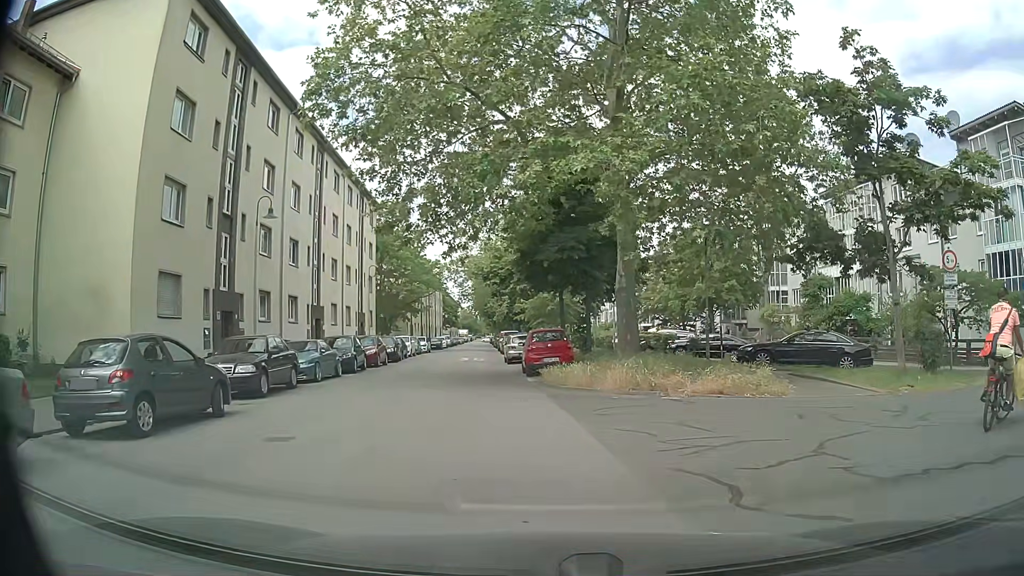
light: Day
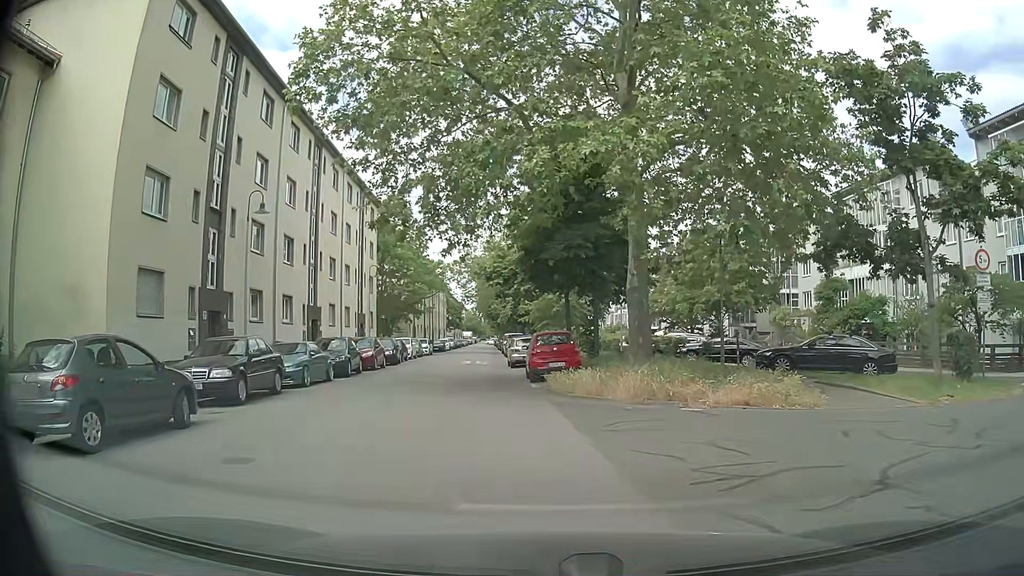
(0.0, +1.5) m; 0°
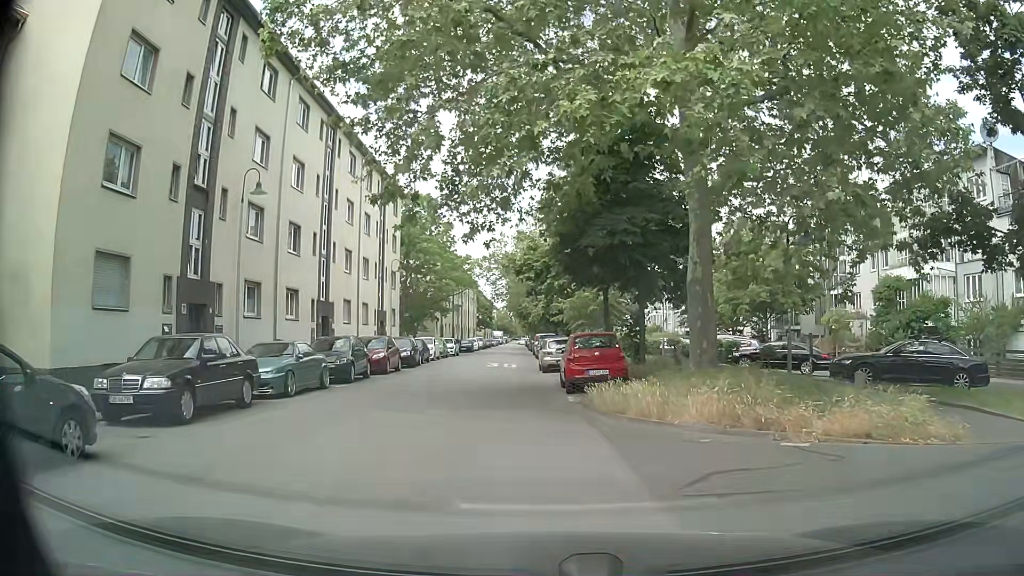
(-0.2, +3.8) m; -4°
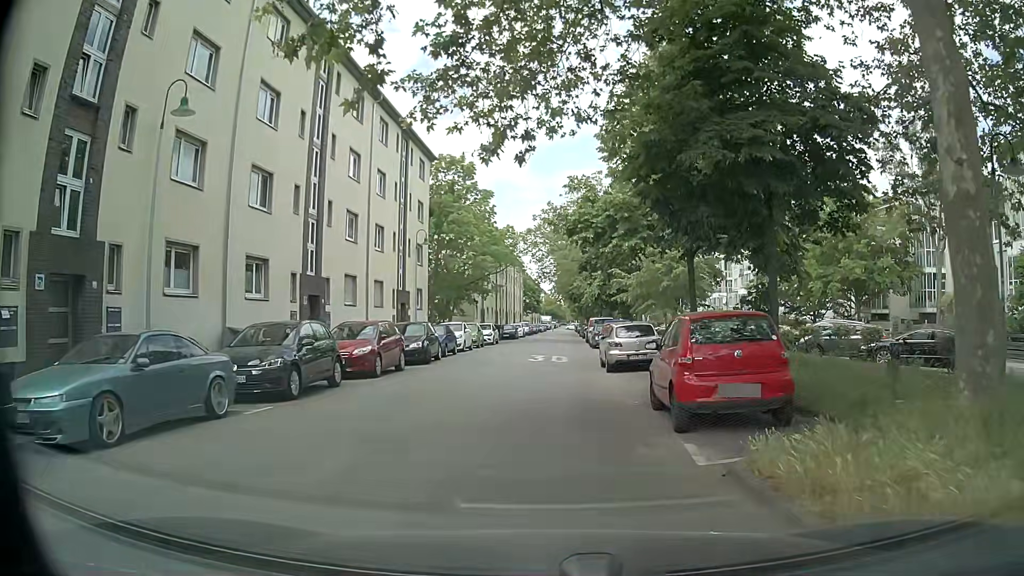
(-0.3, +8.8) m; -4°
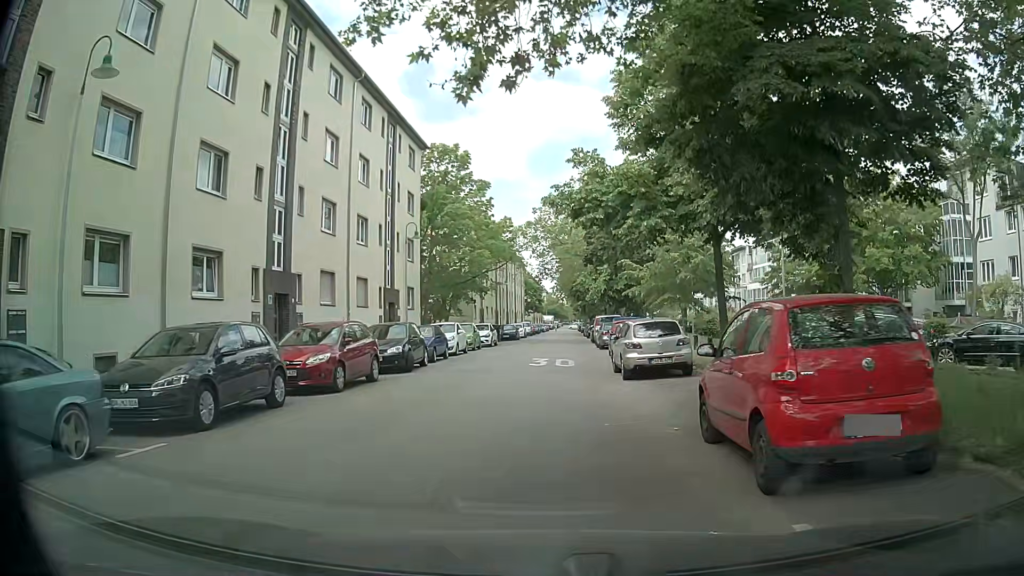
(0.0, +3.6) m; 0°
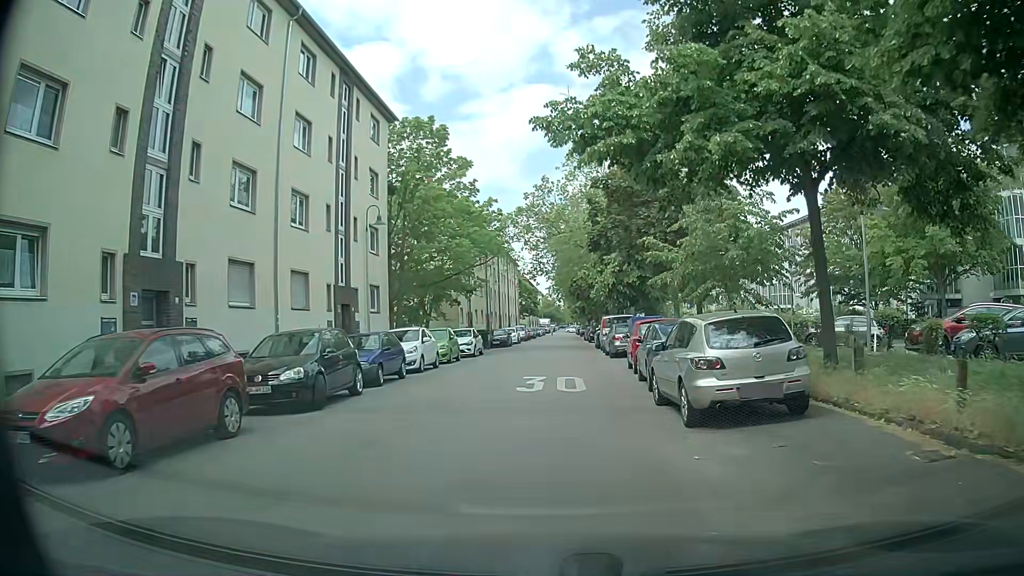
(0.0, +7.9) m; 0°
